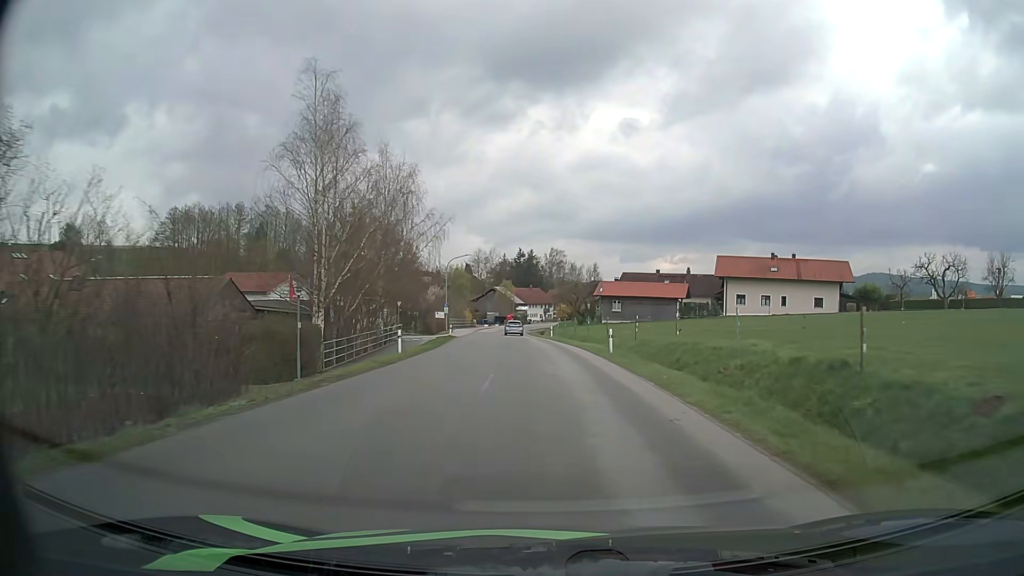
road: tertiary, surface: asphalt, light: Day
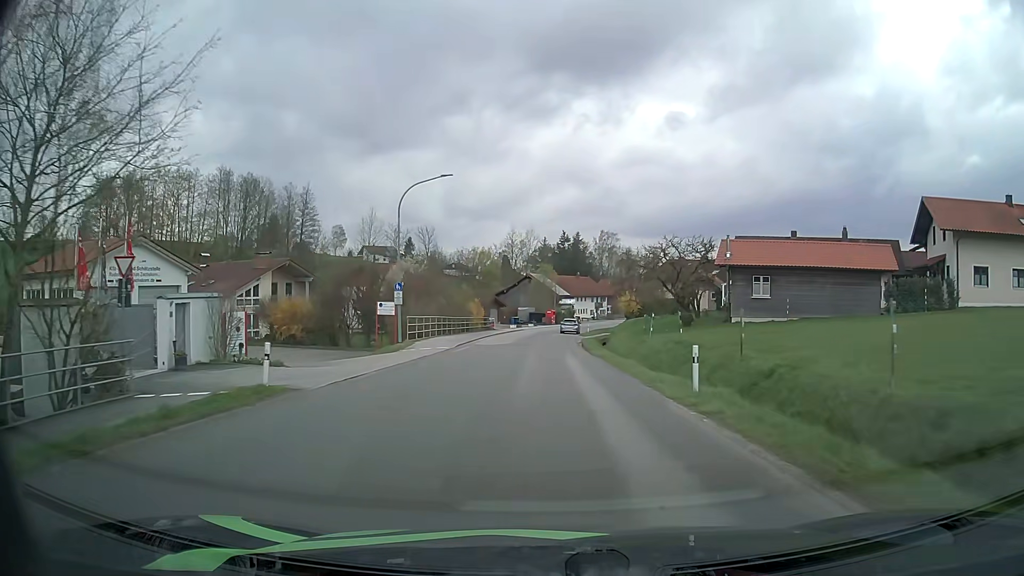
(-1.3, +40.0) m; -4°
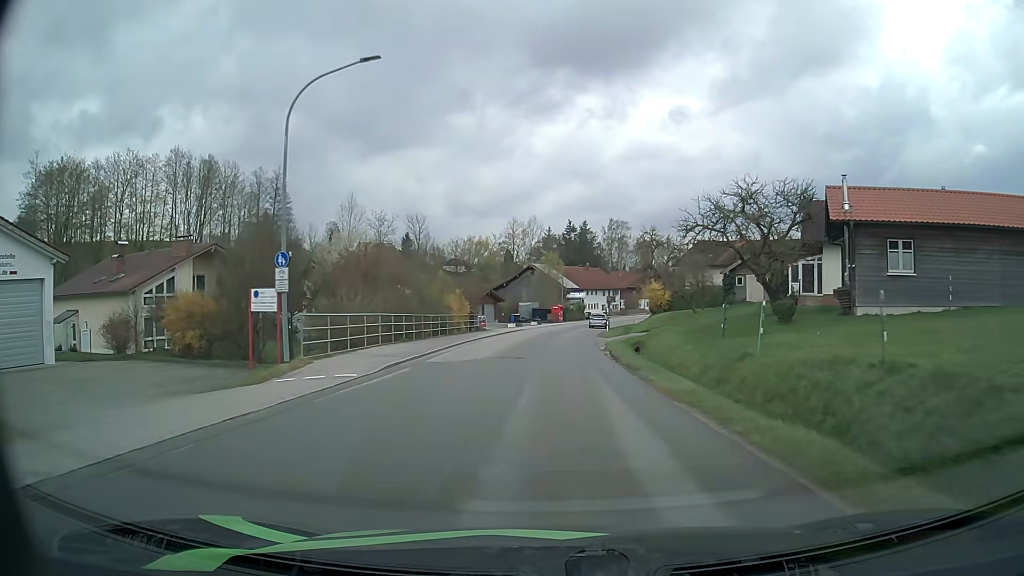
(-0.1, +15.4) m; 0°
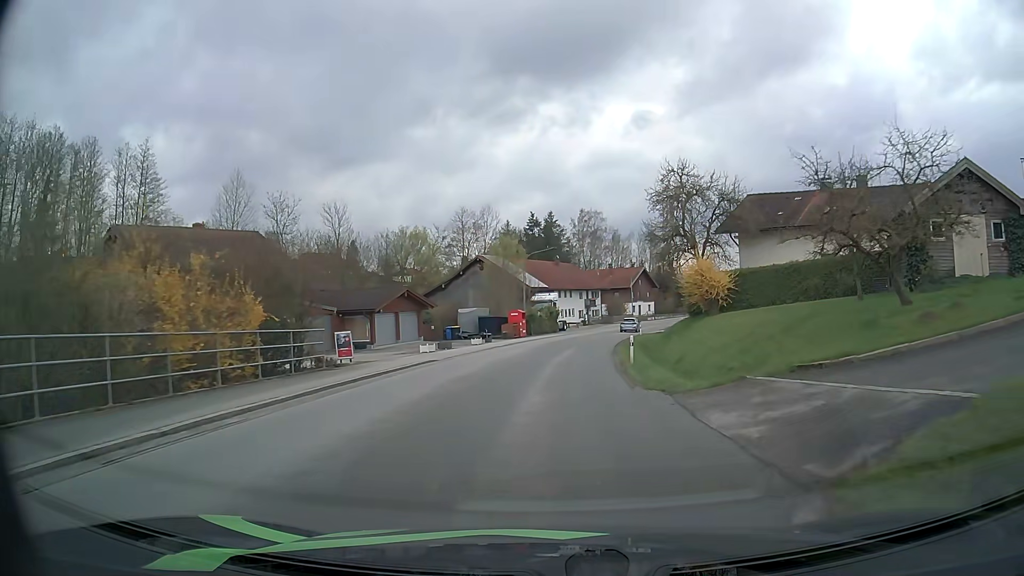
(+0.7, +30.4) m; +3°
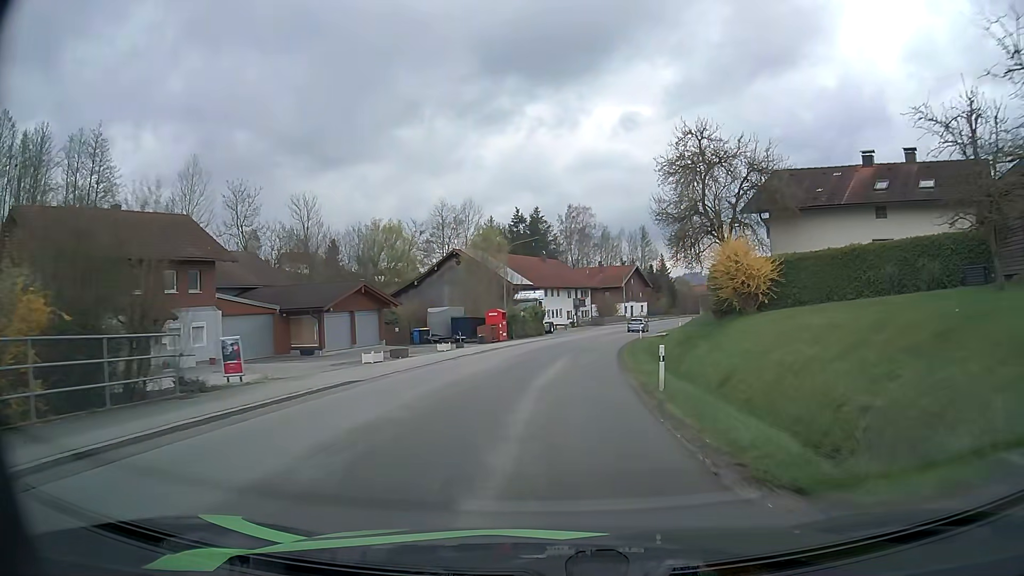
(0.0, +8.1) m; +1°
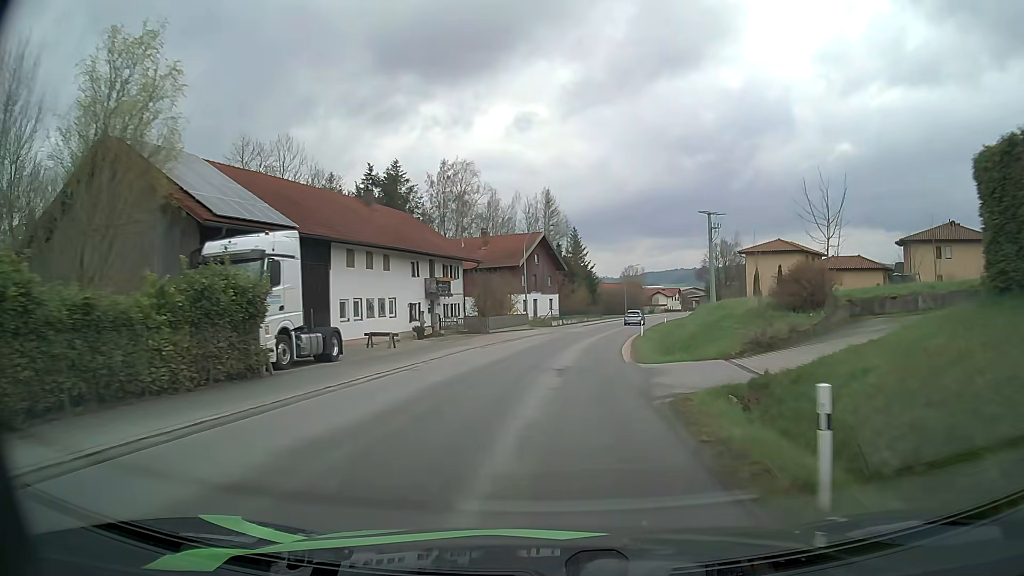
(+3.5, +42.7) m; +9°
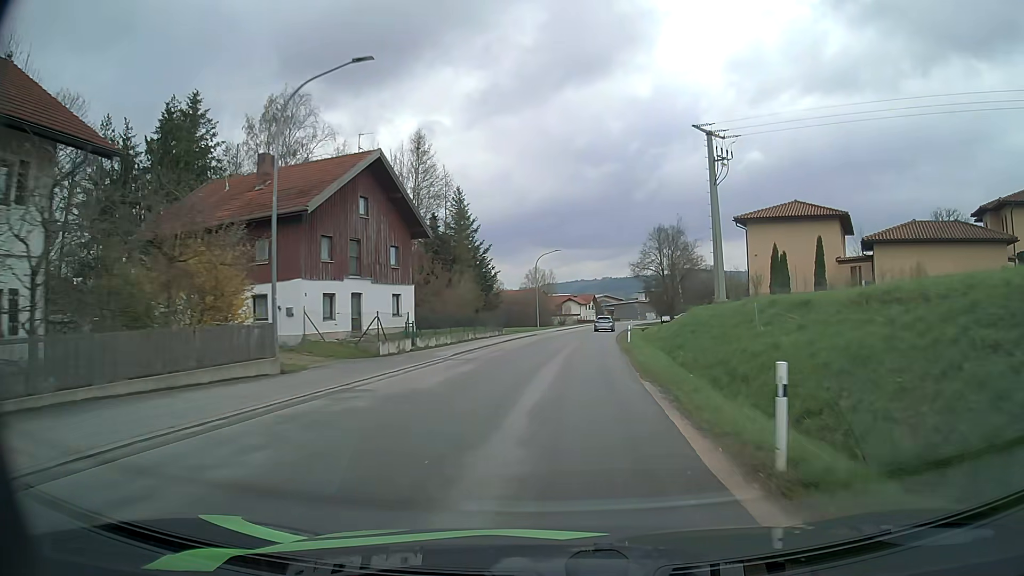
(+2.7, +35.8) m; +9°
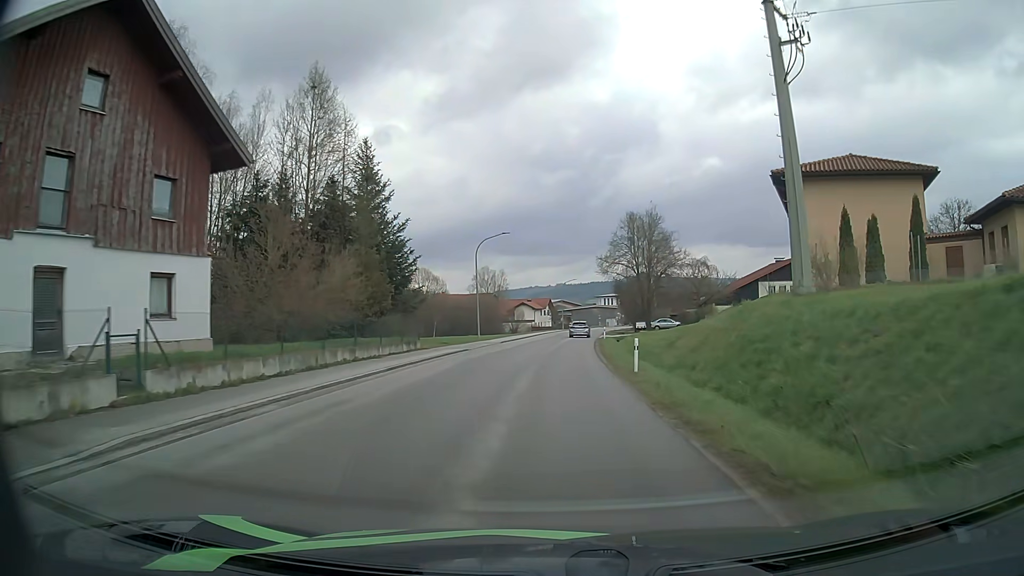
(+0.6, +18.1) m; +4°
(0, +10) (0, +20) (+1, +30) (+1, +40) (+2, +50) (+3, +60) (+4, +70) (+5, +80) (+6, +90) (+8, +100) m
